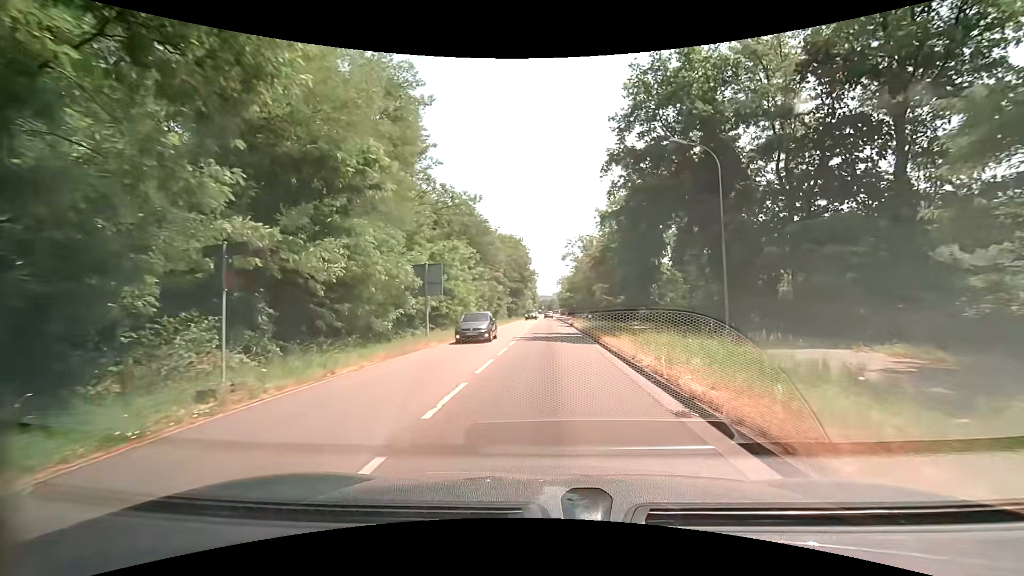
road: secondary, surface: asphalt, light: Day
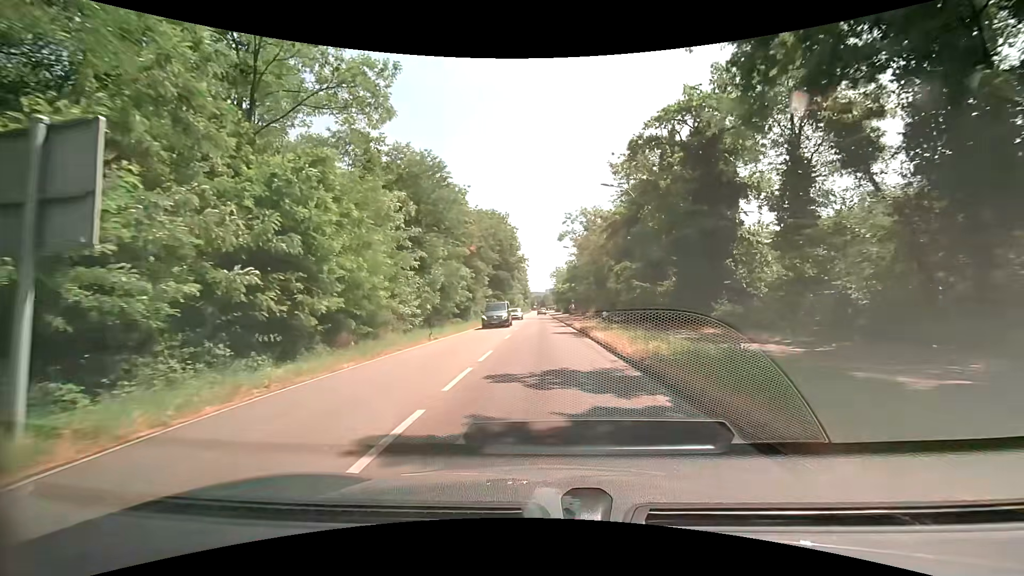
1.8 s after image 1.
(+0.2, +20.9) m; +1°
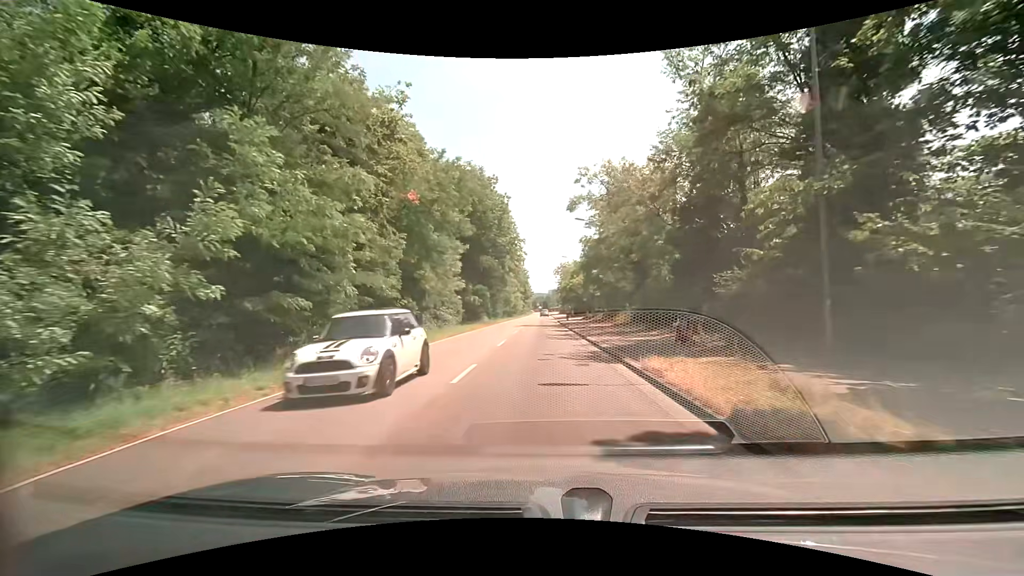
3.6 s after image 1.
(+0.1, +21.7) m; 0°
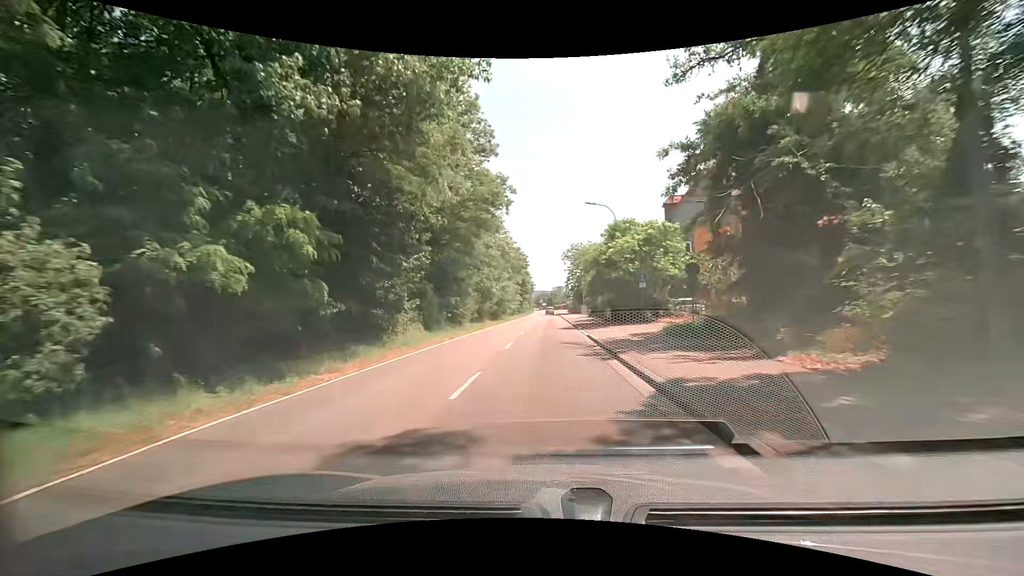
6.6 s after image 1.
(-0.2, +38.0) m; -1°
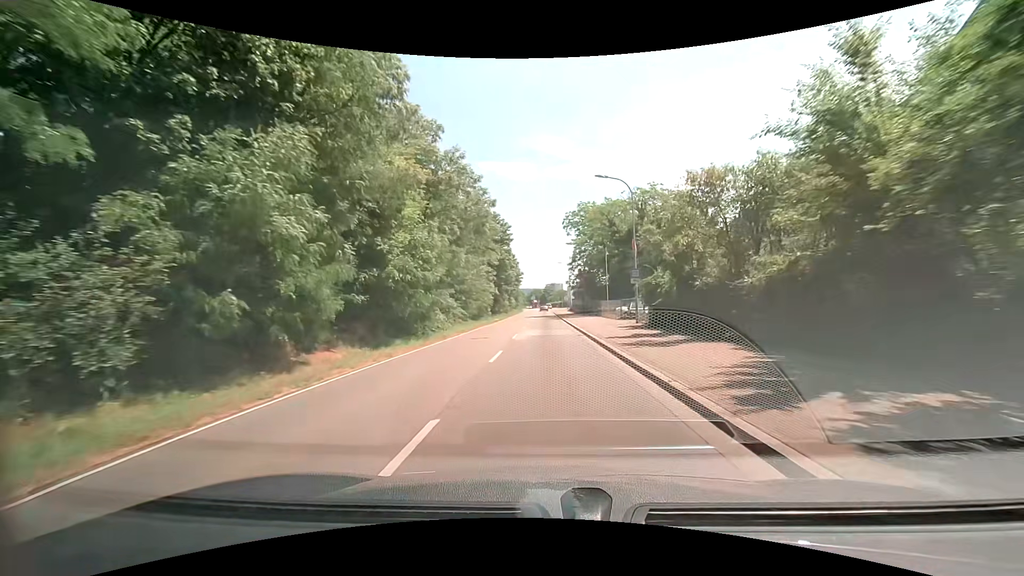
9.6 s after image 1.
(+0.2, +40.8) m; +1°
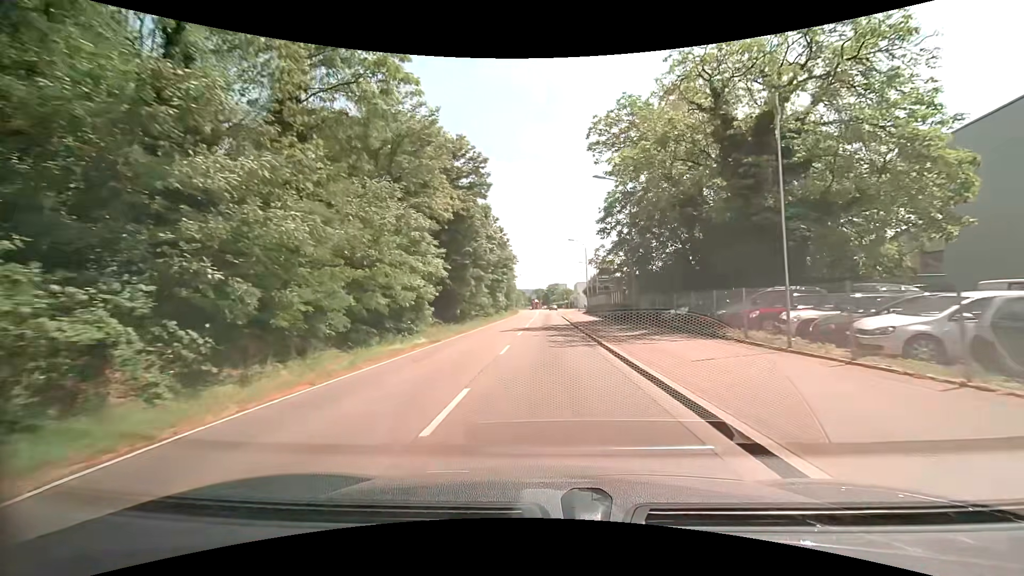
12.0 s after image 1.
(0.0, +34.1) m; 0°
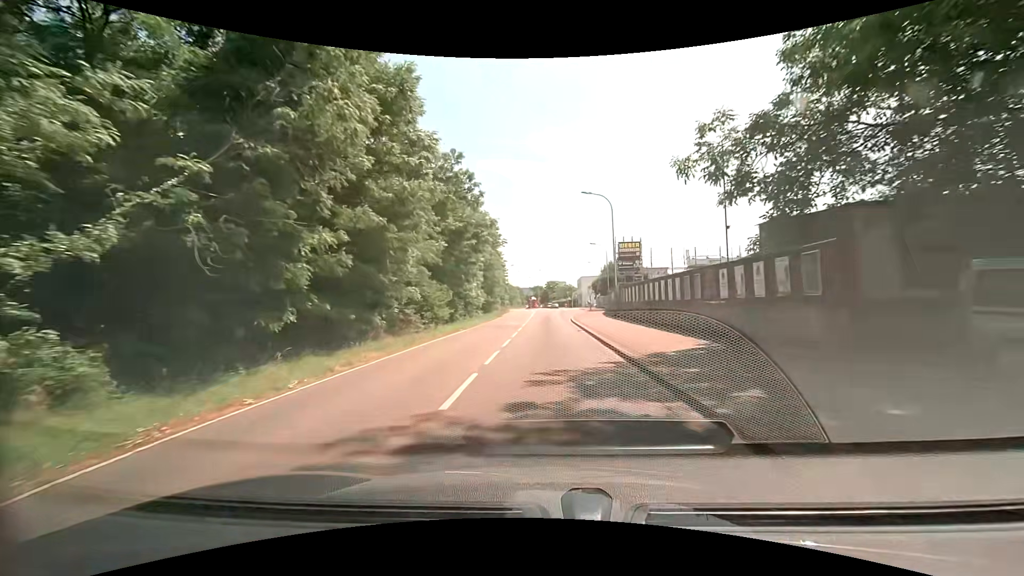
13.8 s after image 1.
(0.0, +25.9) m; 0°
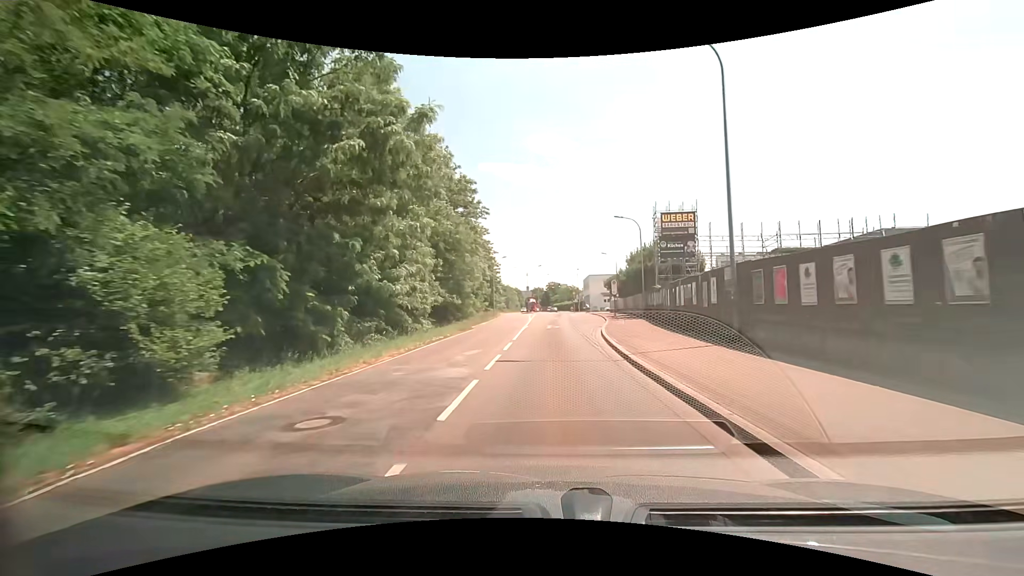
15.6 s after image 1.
(-0.1, +22.9) m; 0°
(0, +10) (0, +20) (0, +30) (+1, +40) (+1, +50) (+1, +60) (+2, +70) (+2, +80) (+3, +90) (+3, +100) m
